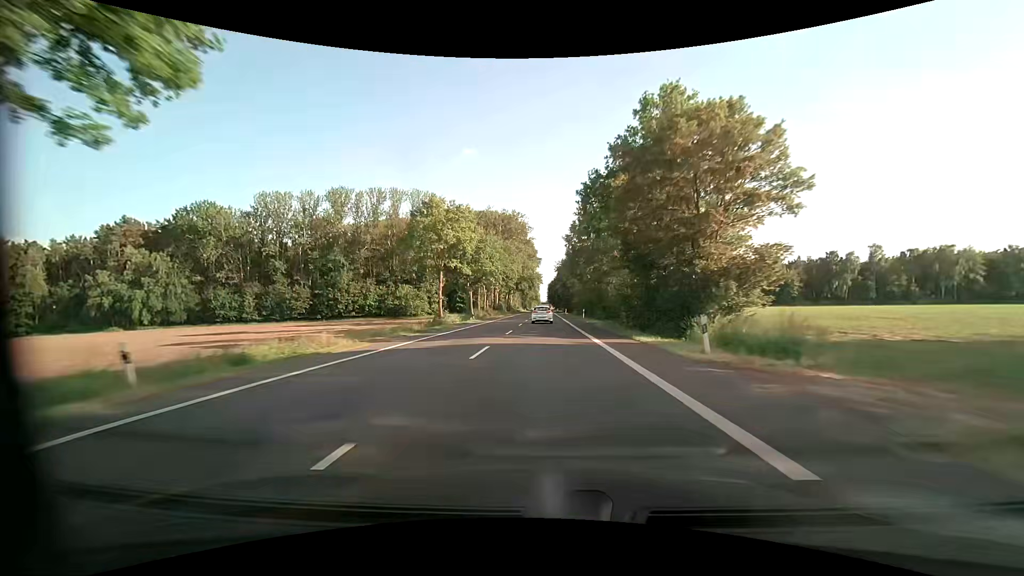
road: primary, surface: asphalt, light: Day
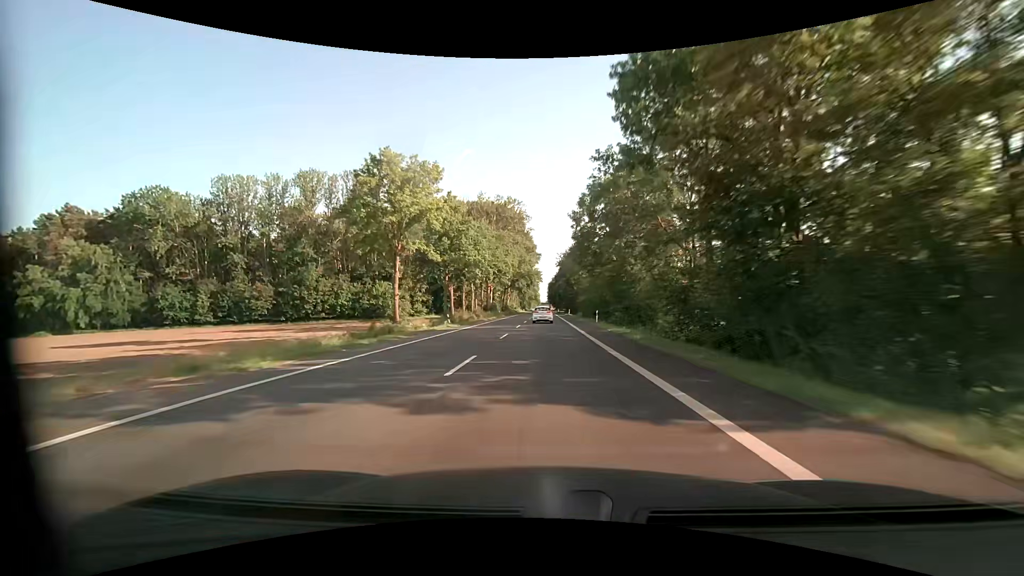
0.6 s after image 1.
(-0.1, +15.3) m; 0°
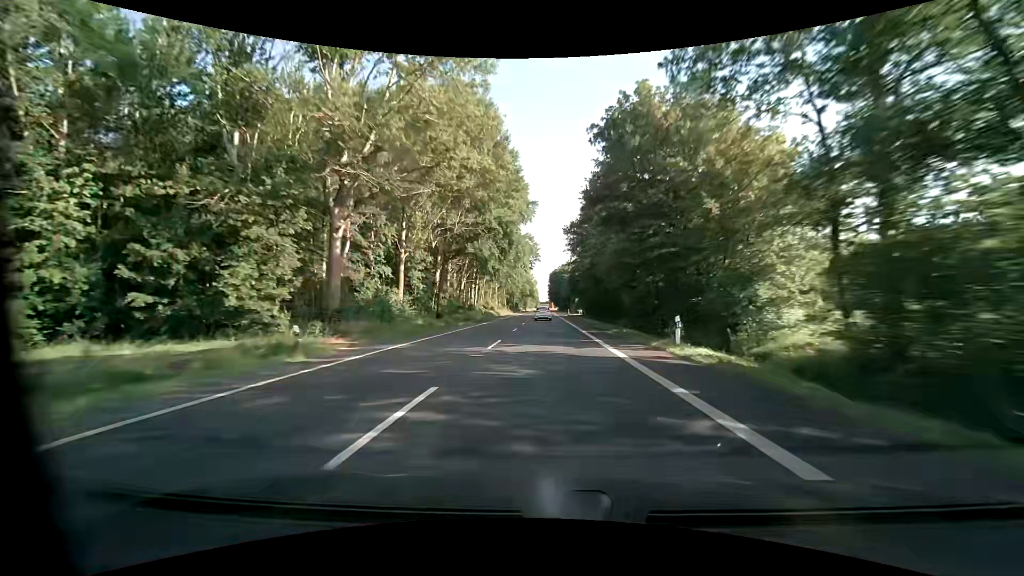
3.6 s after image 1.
(0.0, +77.6) m; 0°
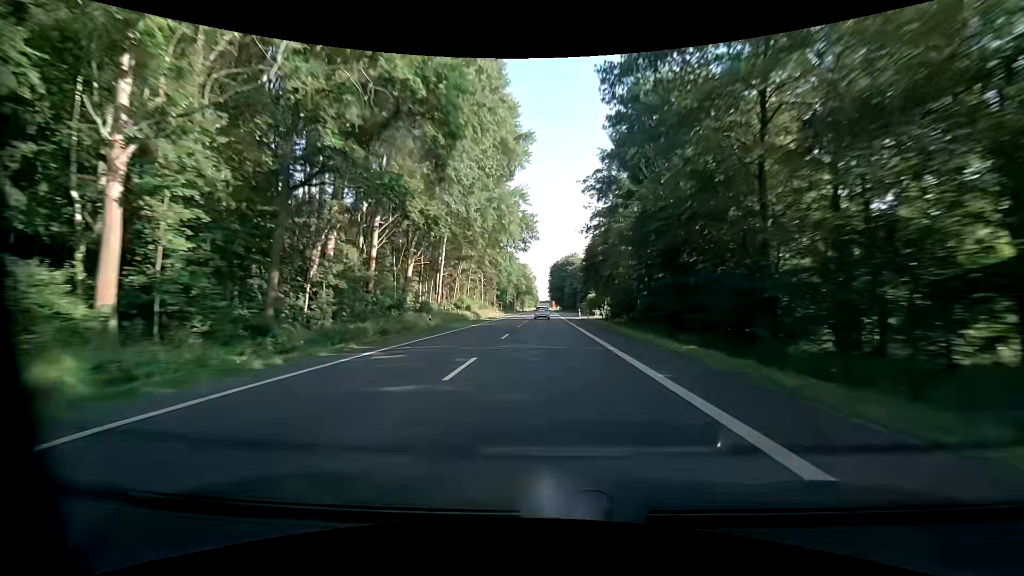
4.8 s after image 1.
(0.0, +31.3) m; 0°
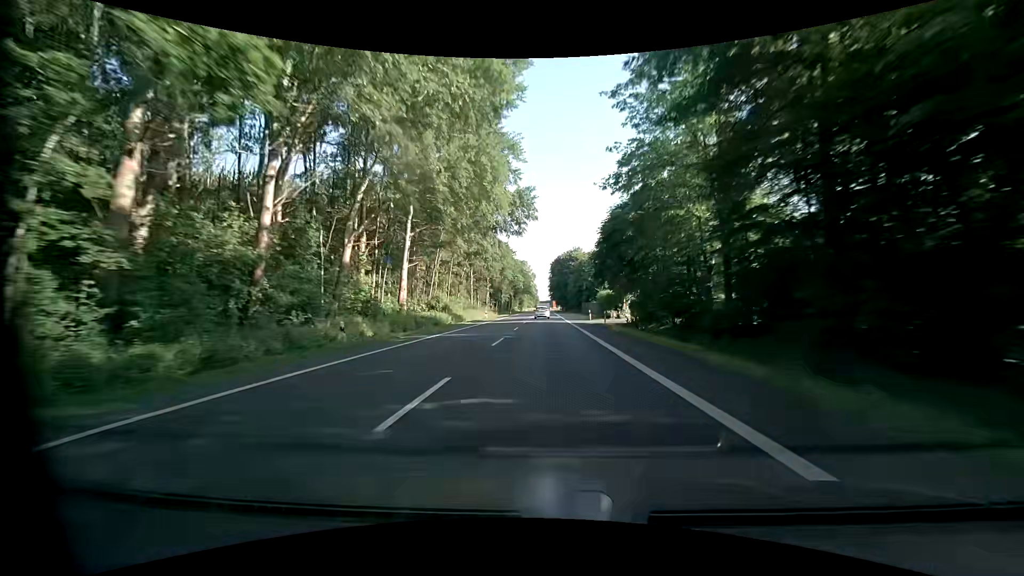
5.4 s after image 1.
(0.0, +15.7) m; 0°
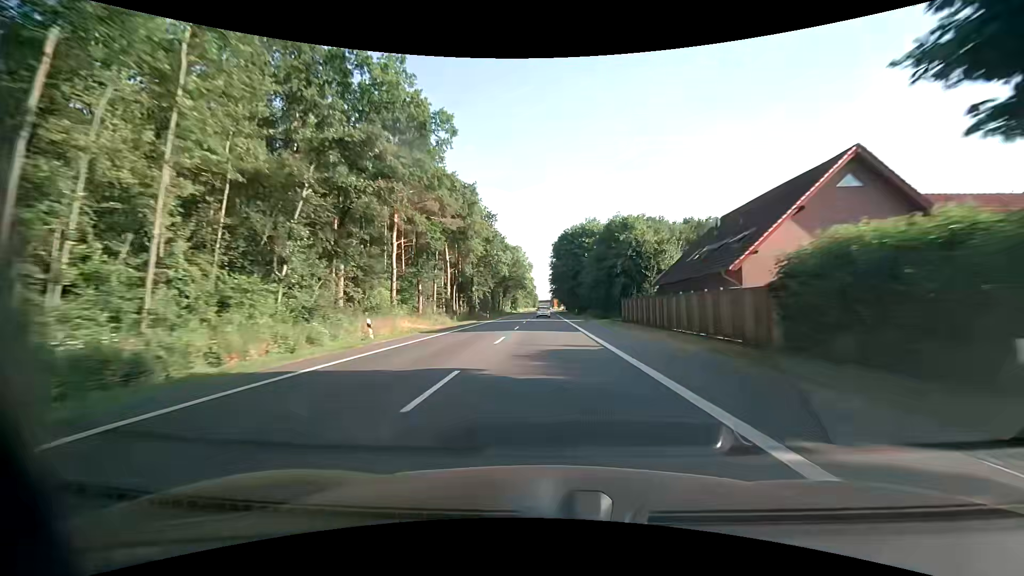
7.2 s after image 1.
(0.0, +47.2) m; 0°
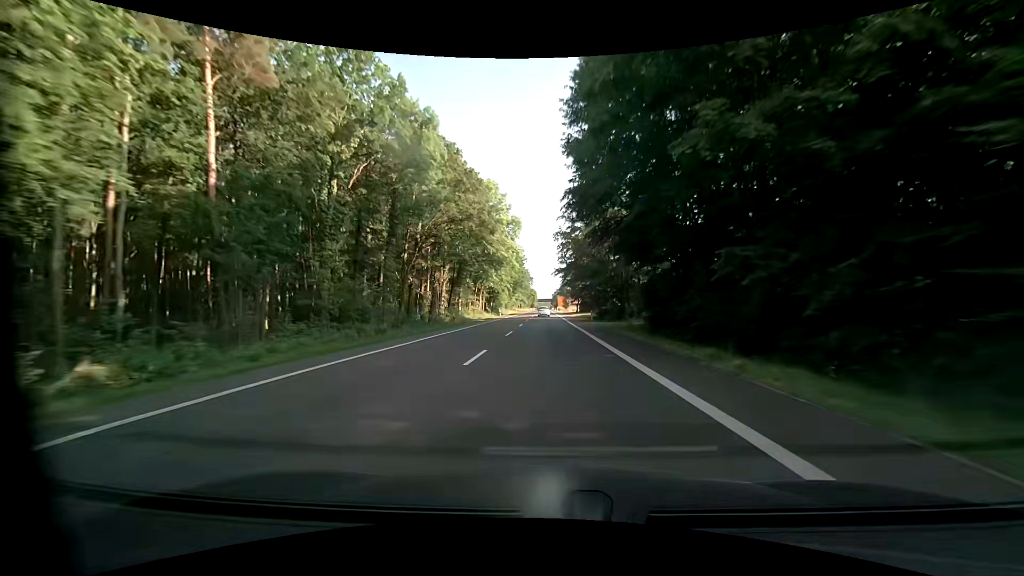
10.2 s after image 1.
(-0.3, +79.0) m; -1°
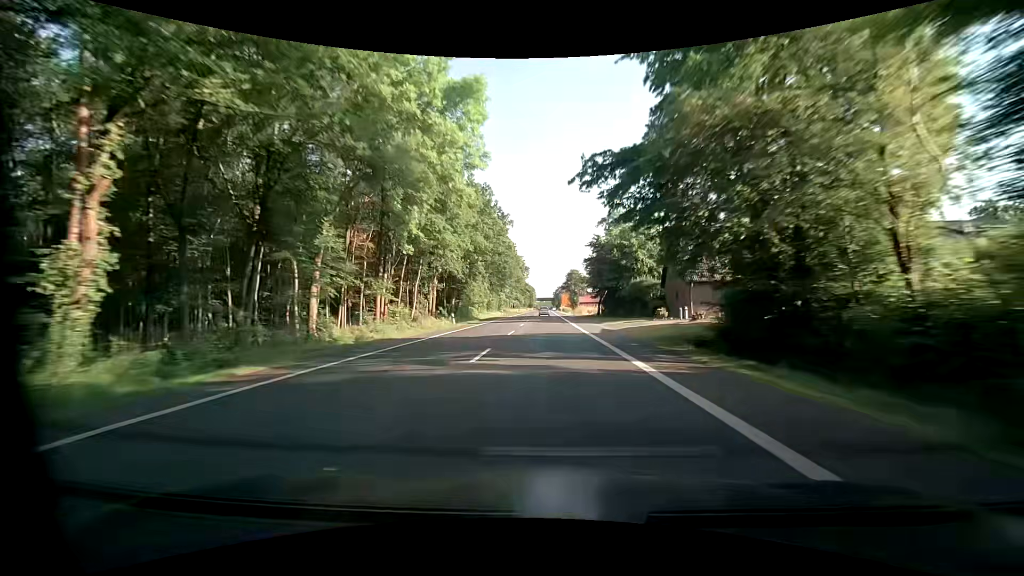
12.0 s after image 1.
(+0.4, +47.4) m; 0°
(0, +10) (0, +20) (0, +30) (0, +40) (0, +50) (0, +60) (0, +70) (0, +80) (+1, +90) (+1, +100) m
